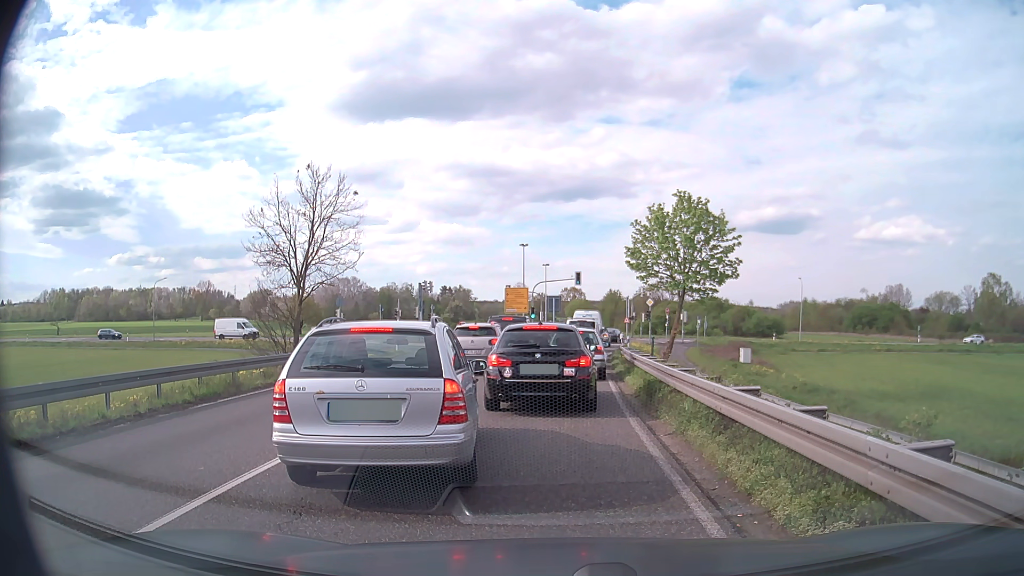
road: primary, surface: asphalt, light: Day
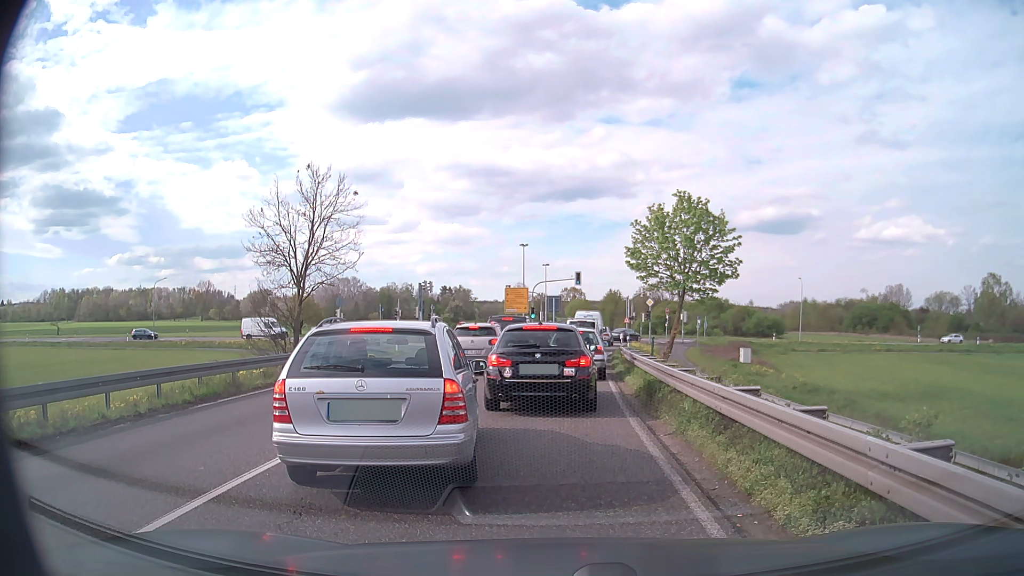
(0.0, 0.0) m; 0°
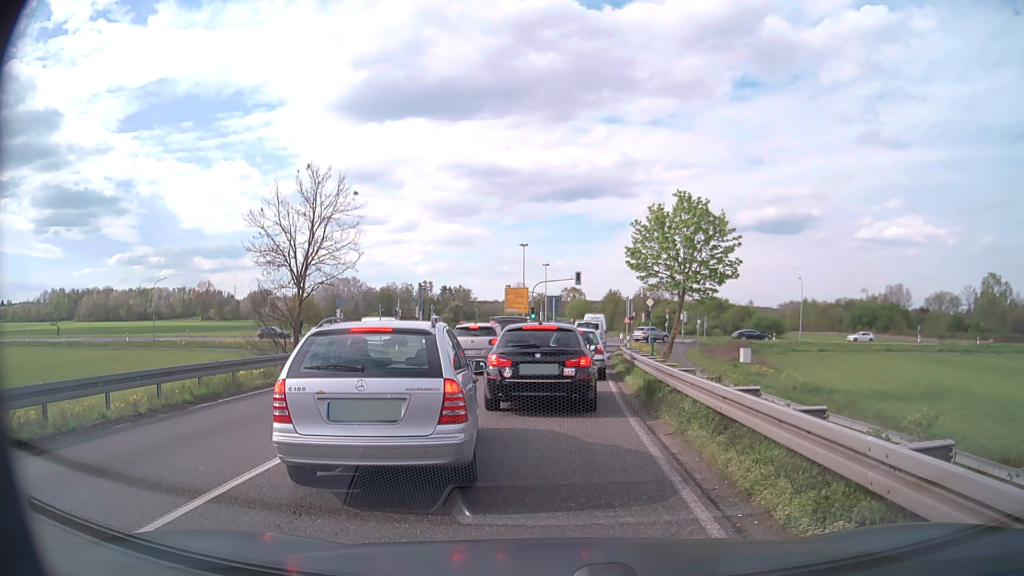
(0.0, 0.0) m; 0°
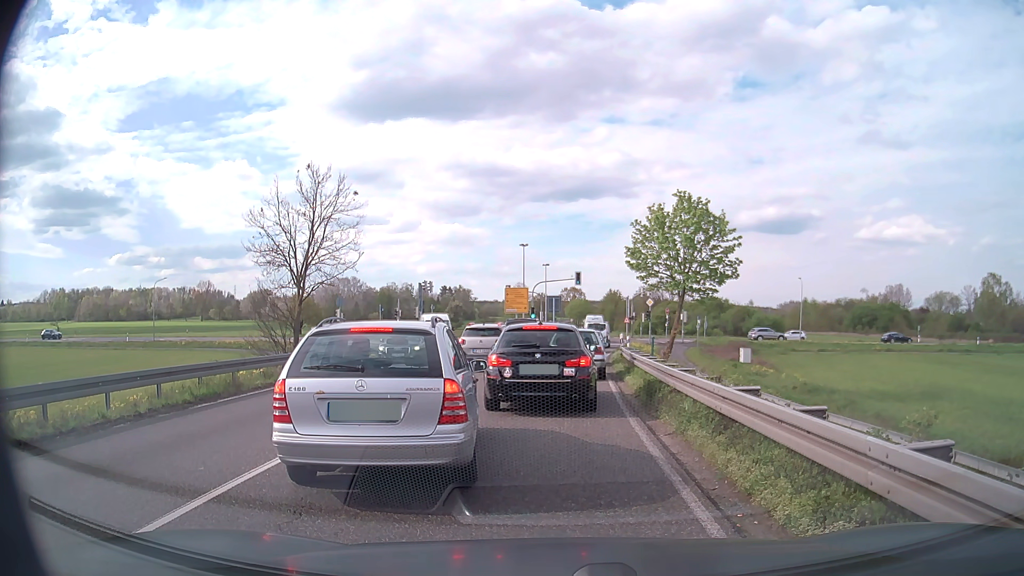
(0.0, 0.0) m; 0°
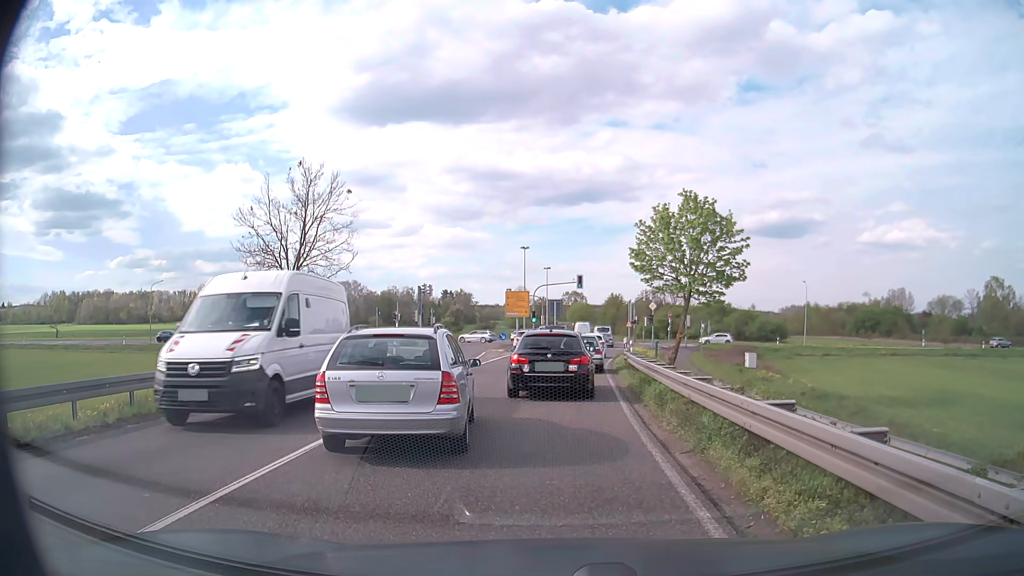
(0.0, +1.2) m; 0°
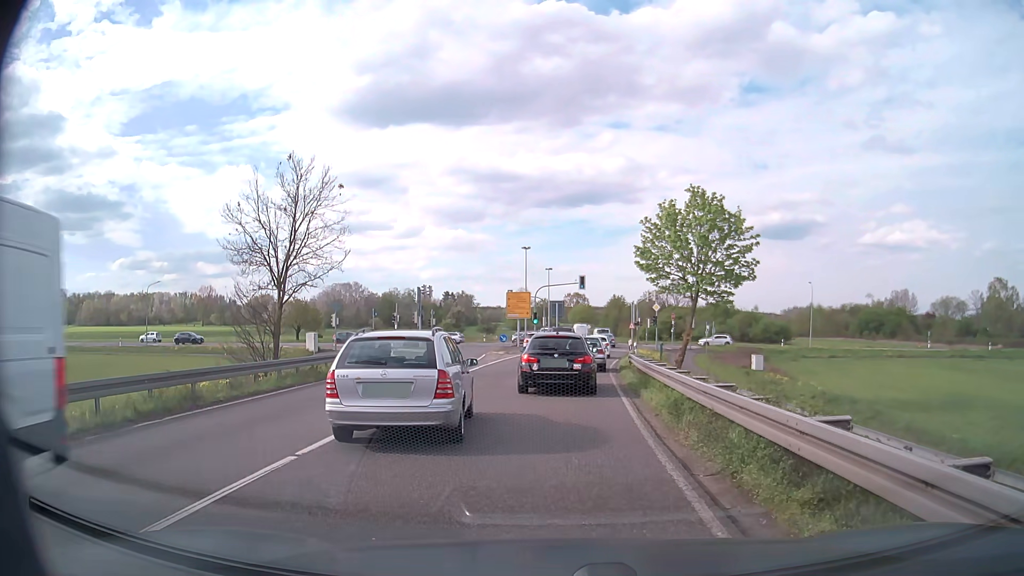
(0.0, +1.4) m; 0°
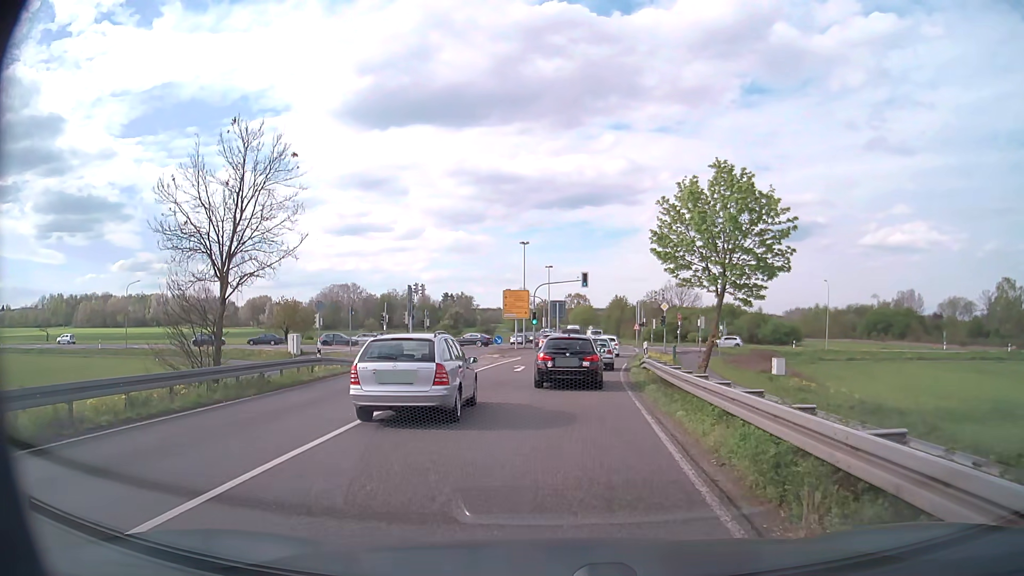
(0.0, +5.0) m; 0°
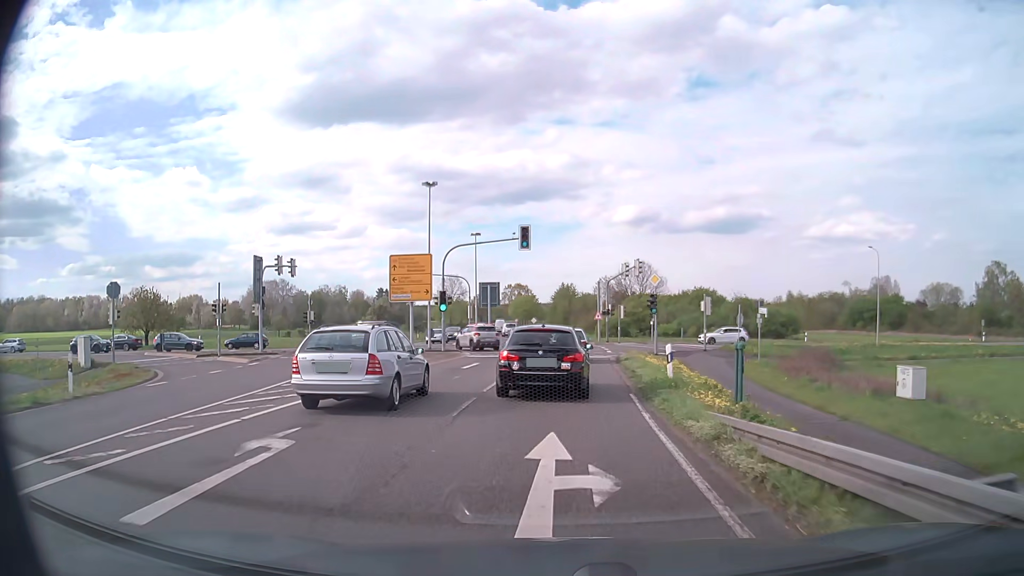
(+0.9, +24.0) m; +5°
(0, +10) (0, +20) (+1, +30) (+1, +40) (0, +50) (-1, +60) (-2, +70) (-4, +80) (-5, +90) (-7, +100) m
